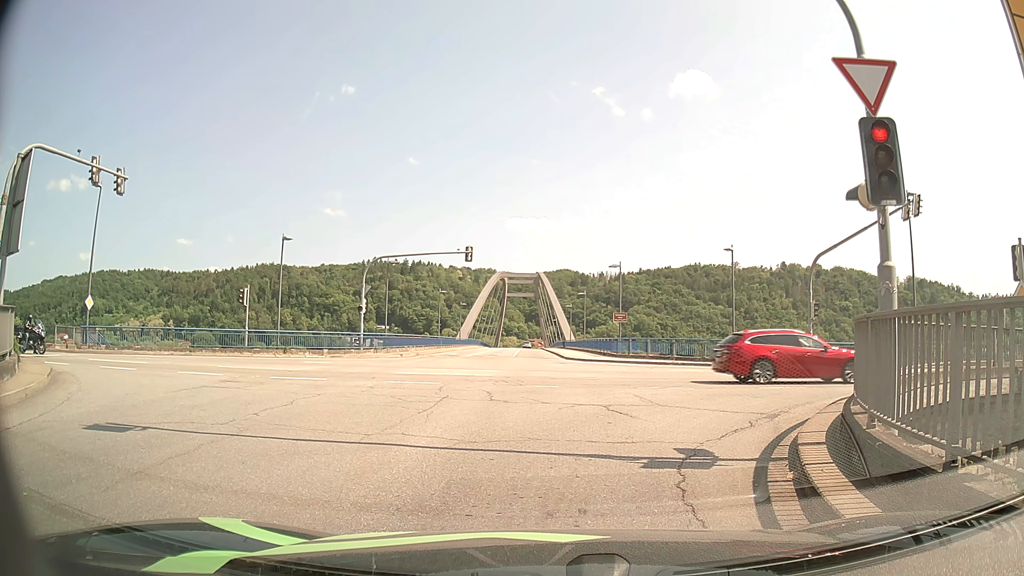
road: tertiary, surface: asphalt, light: Day
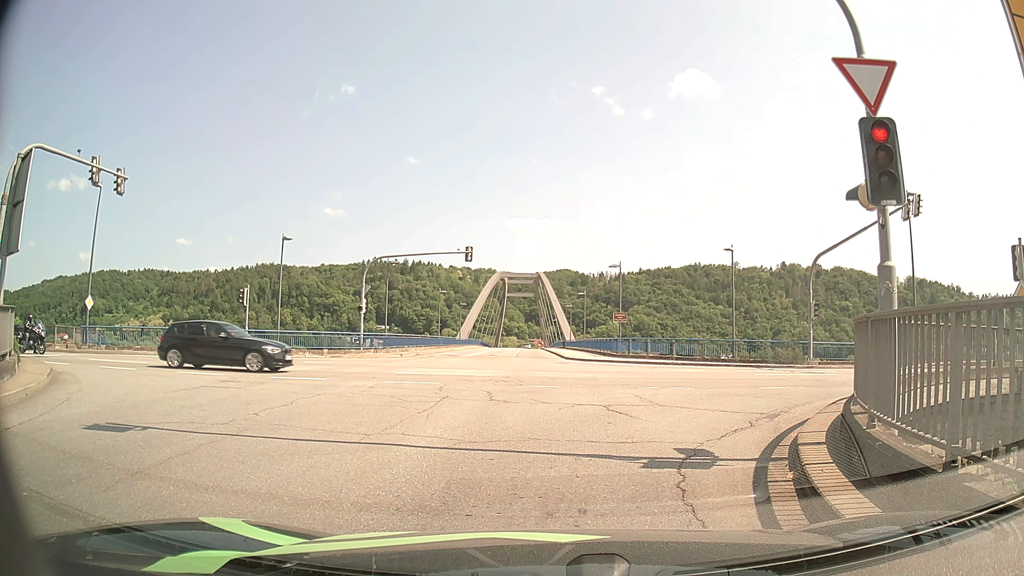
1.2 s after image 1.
(0.0, 0.0) m; 0°
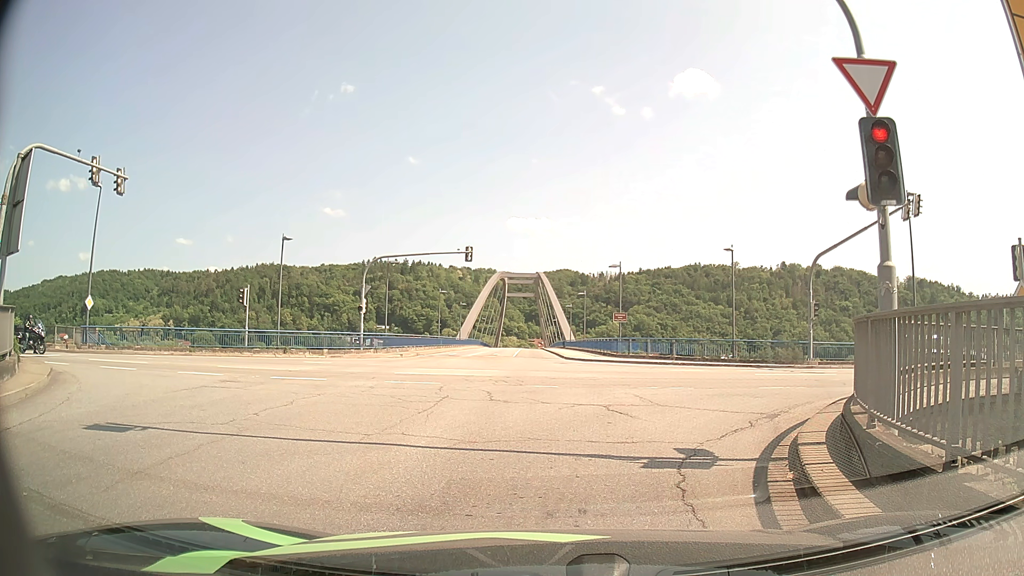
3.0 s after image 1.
(0.0, 0.0) m; 0°
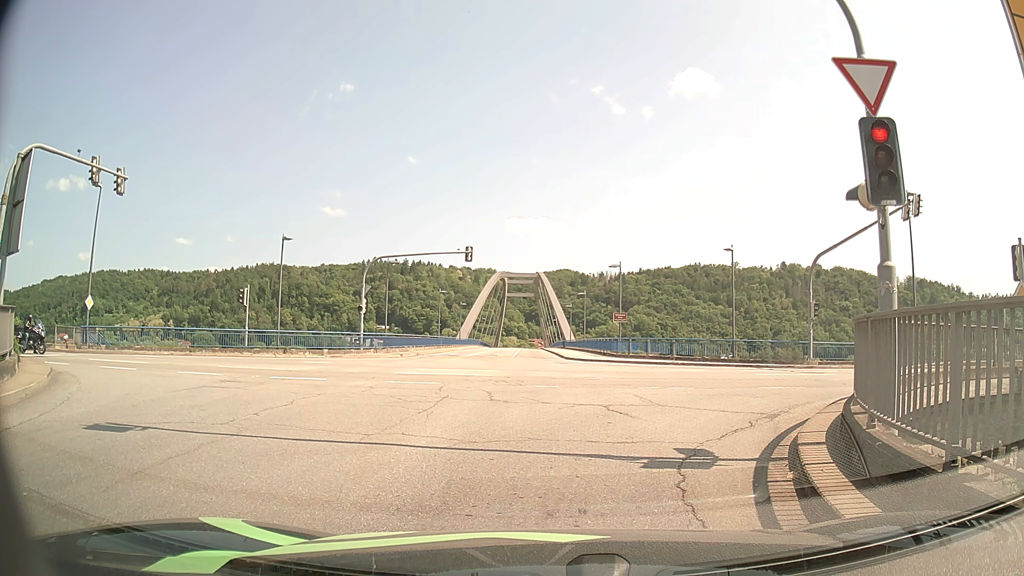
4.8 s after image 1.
(0.0, 0.0) m; 0°
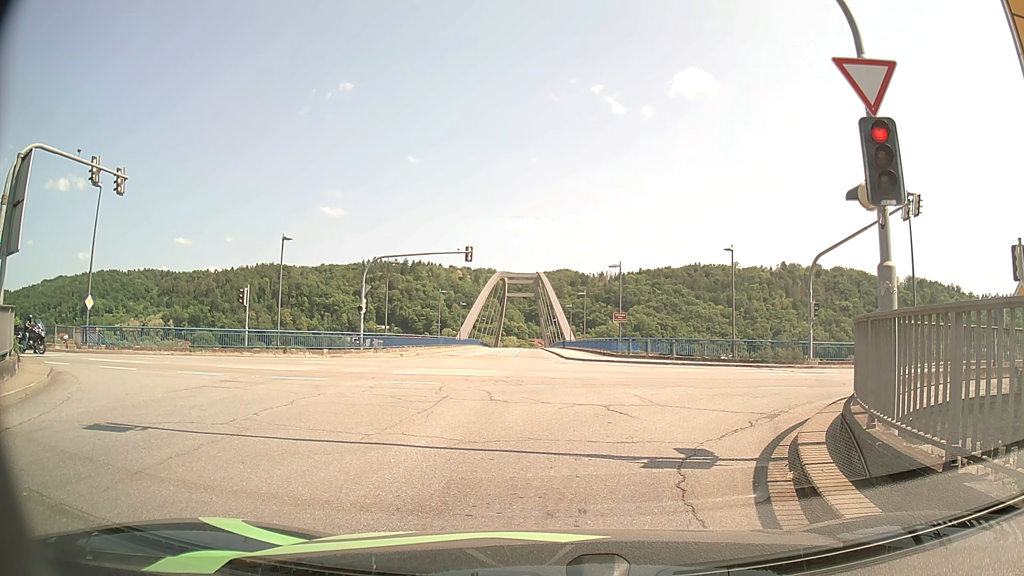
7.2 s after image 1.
(0.0, 0.0) m; 0°
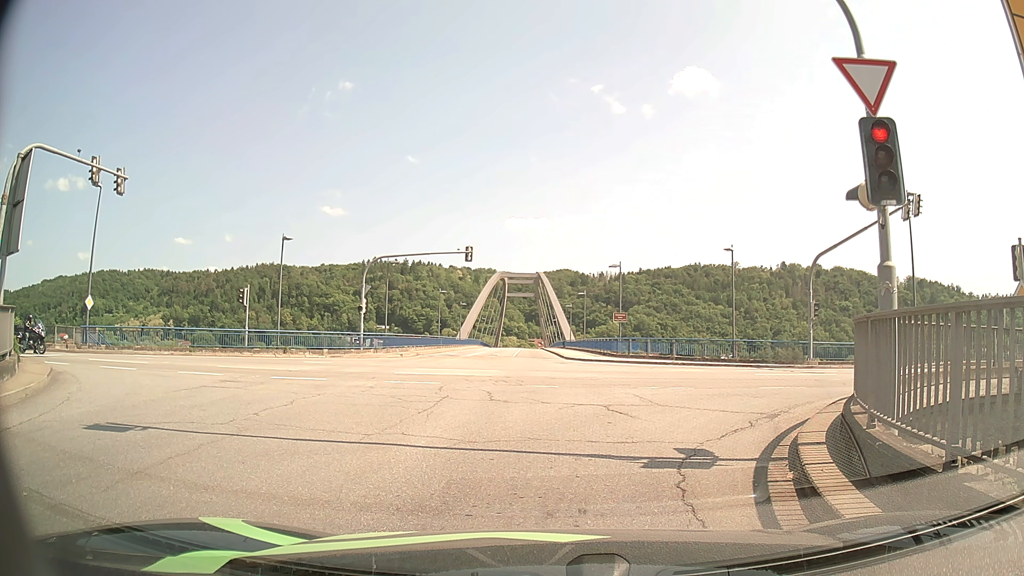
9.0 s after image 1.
(0.0, 0.0) m; 0°
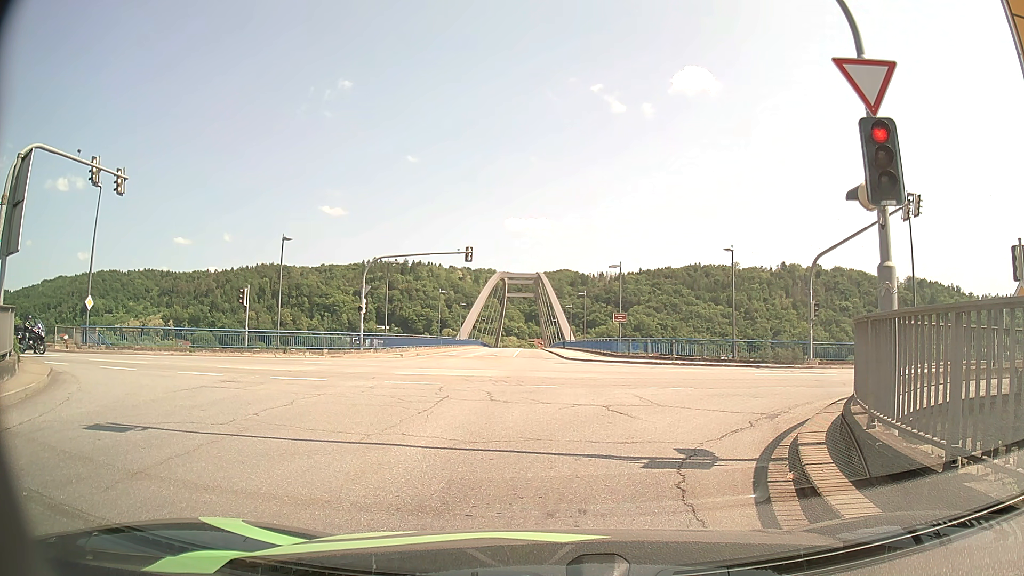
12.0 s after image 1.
(0.0, 0.0) m; 0°
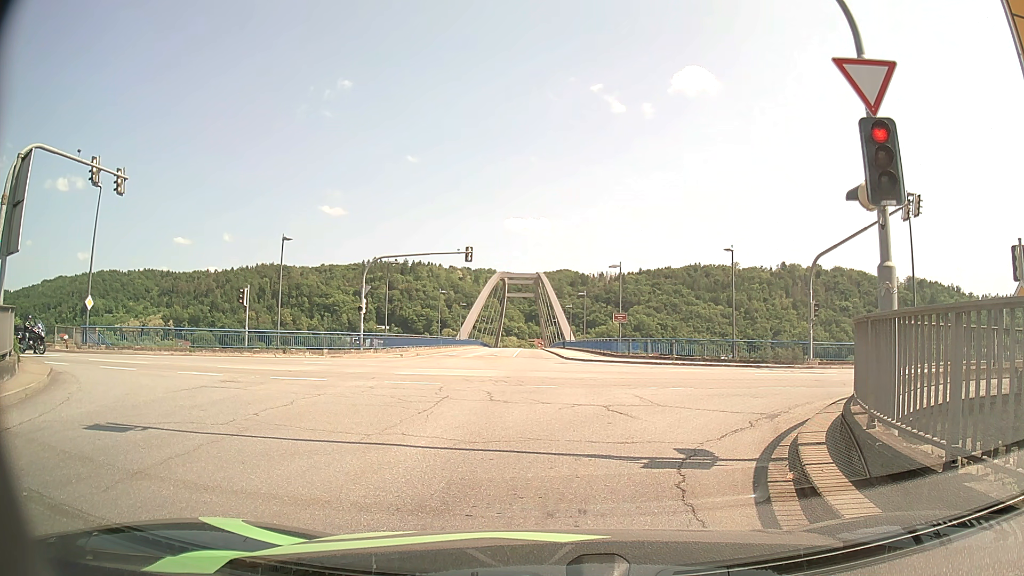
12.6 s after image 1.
(0.0, 0.0) m; 0°
